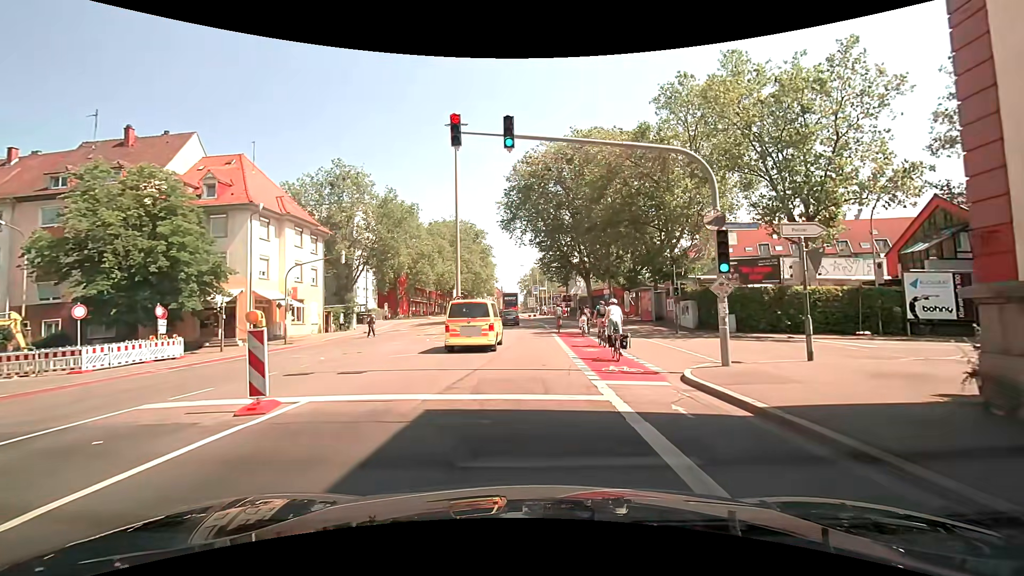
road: secondary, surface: asphalt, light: Day
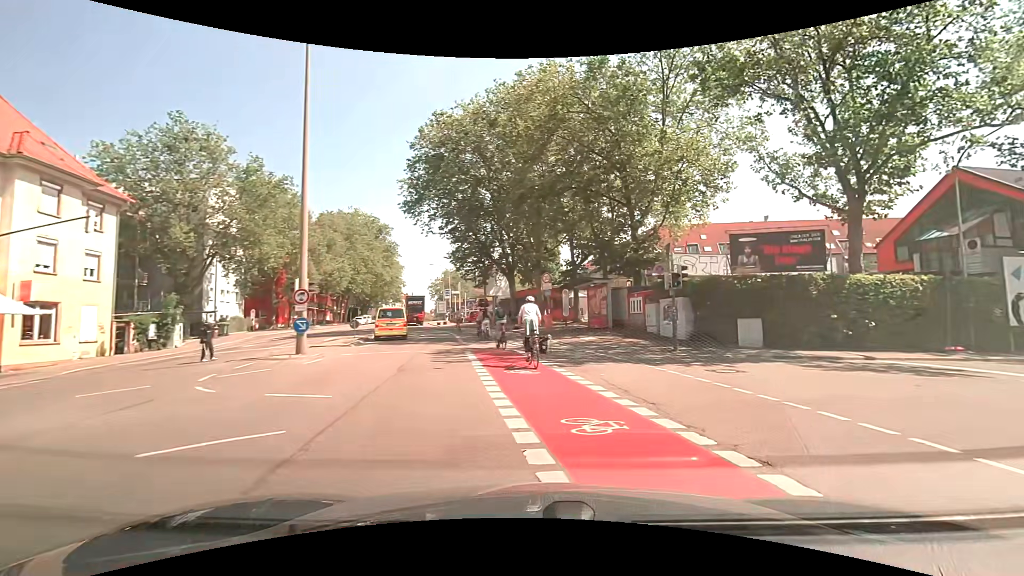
(+0.4, +13.4) m; +10°
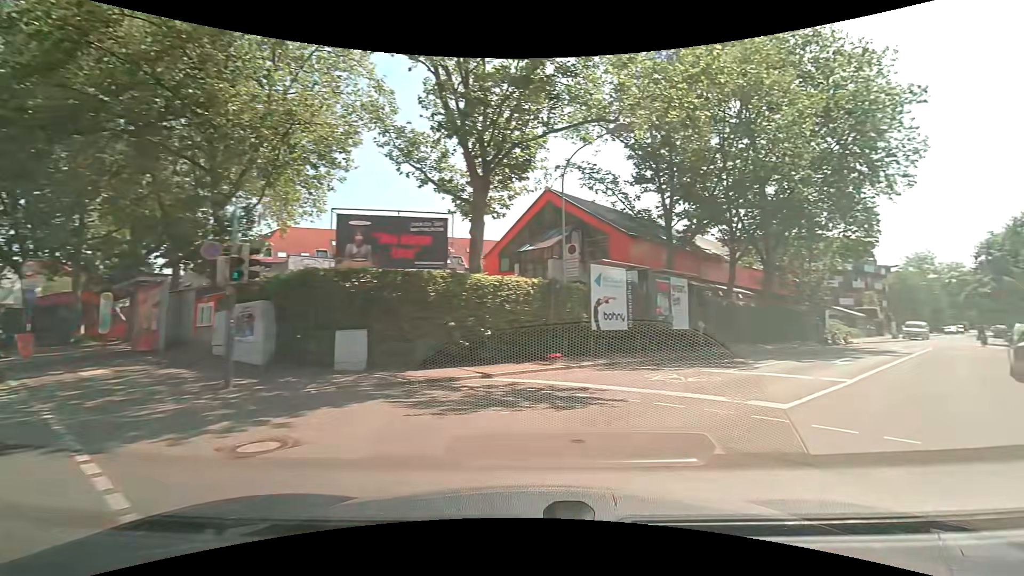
(+2.3, +6.6) m; +42°
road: residential
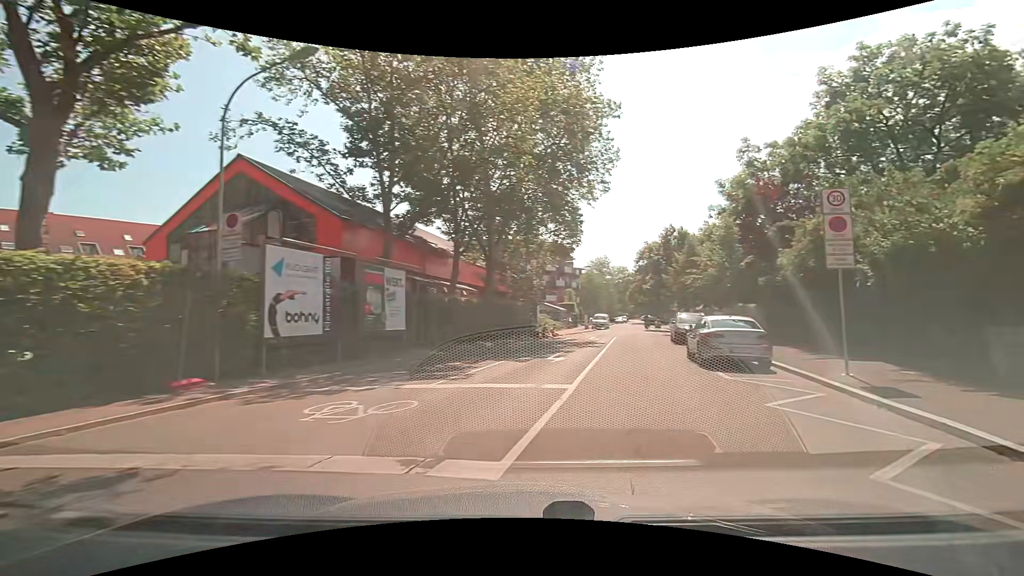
(+1.3, +4.6) m; +29°
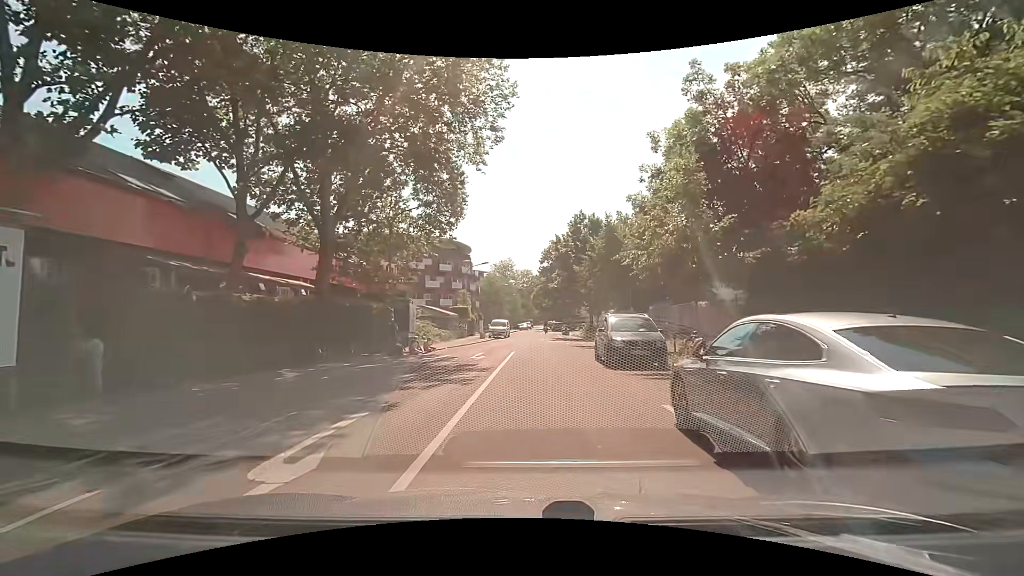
(+1.9, +11.5) m; +10°
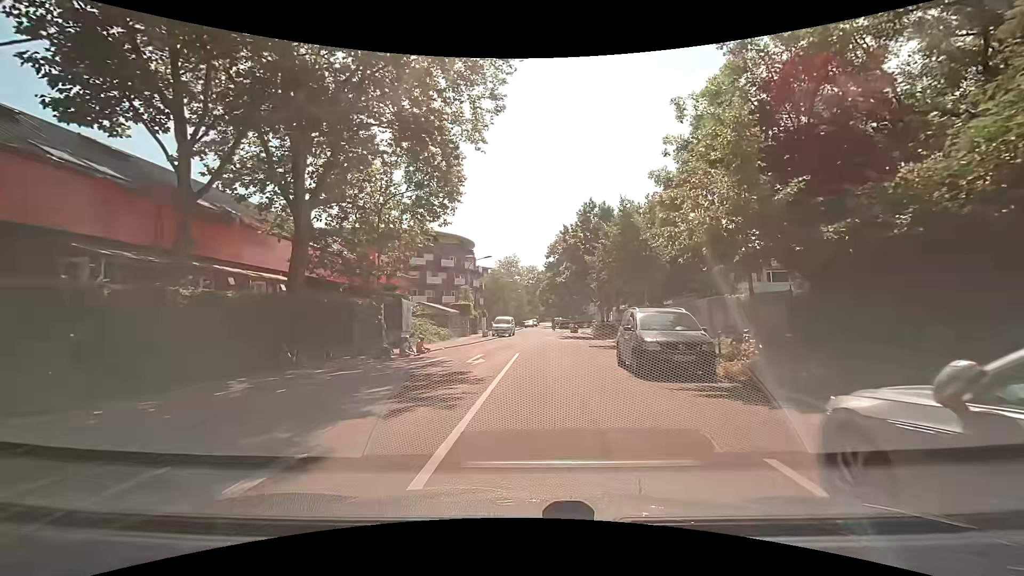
(0.0, +3.2) m; 0°
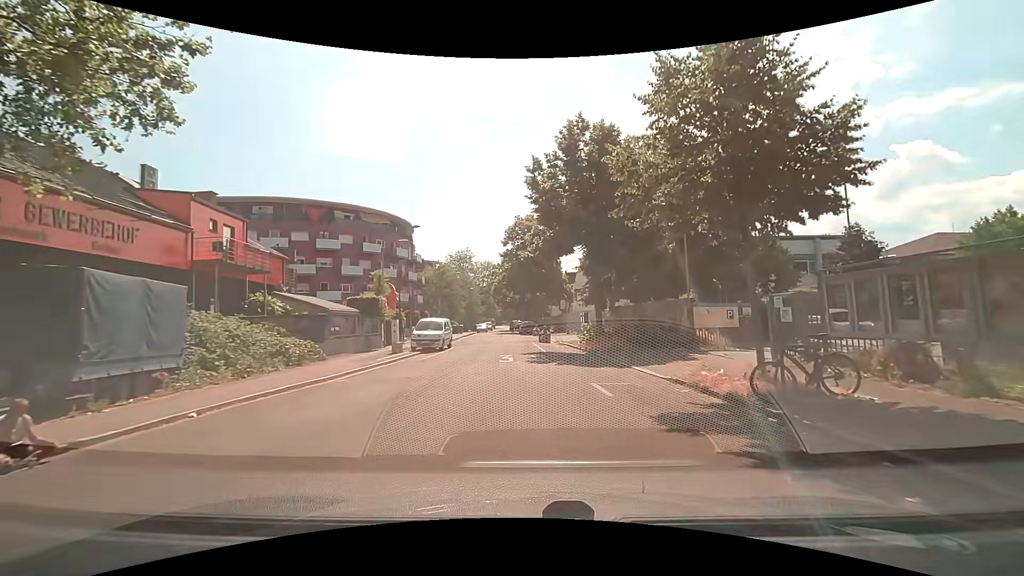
(+0.5, +18.2) m; +4°
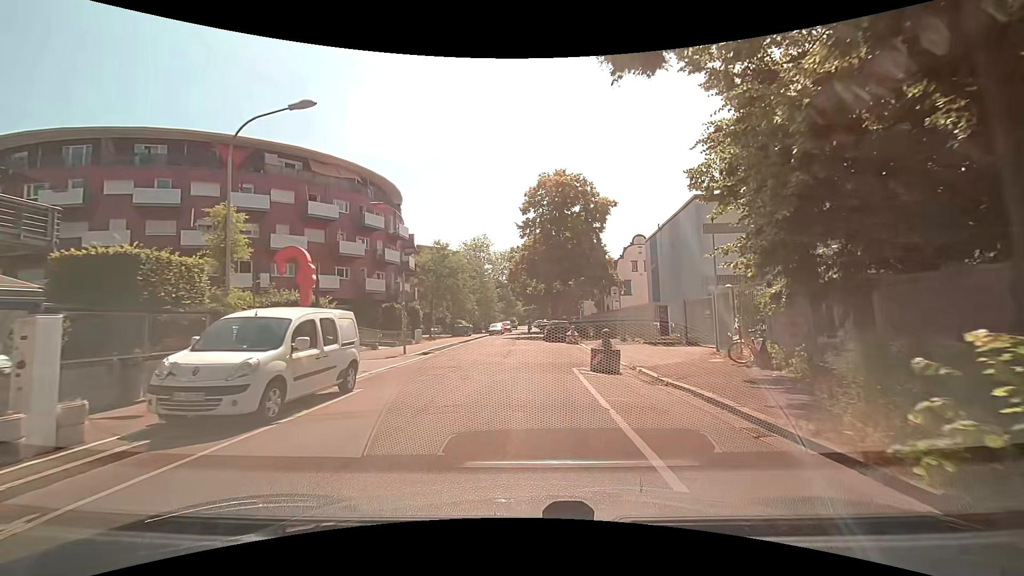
(+0.1, +20.0) m; -2°
(0, +10) (0, +20) (-1, +30) (-1, +40) (-1, +50) (0, +60) (0, +70) (0, +80) (0, +90) (0, +100) m
